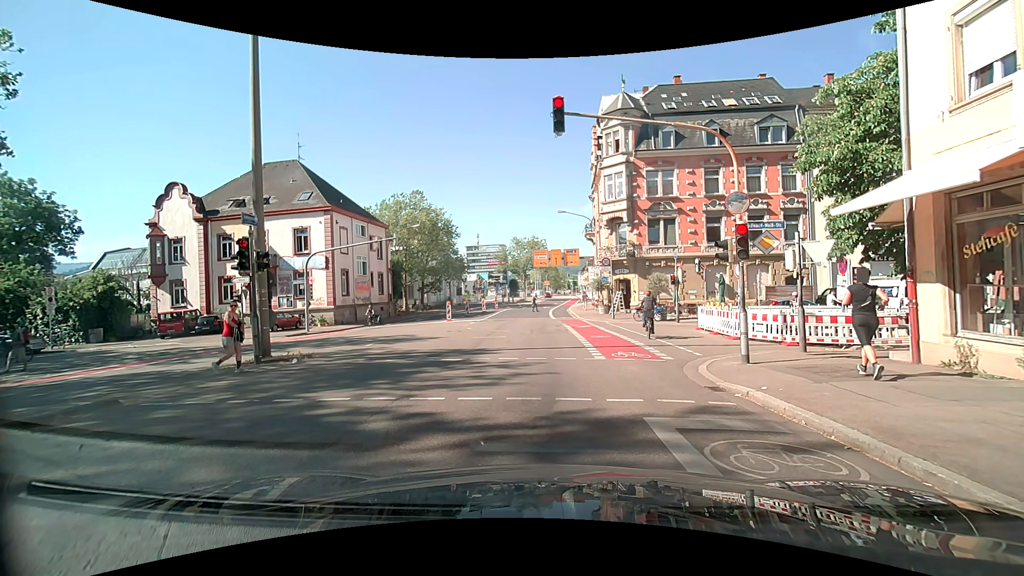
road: secondary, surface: asphalt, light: Day
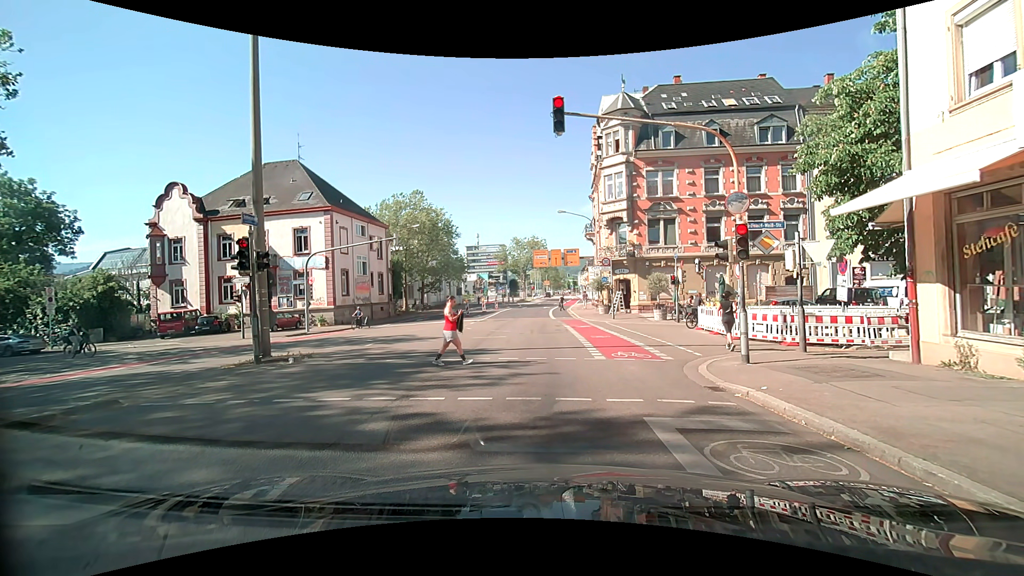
(0.0, 0.0) m; 0°
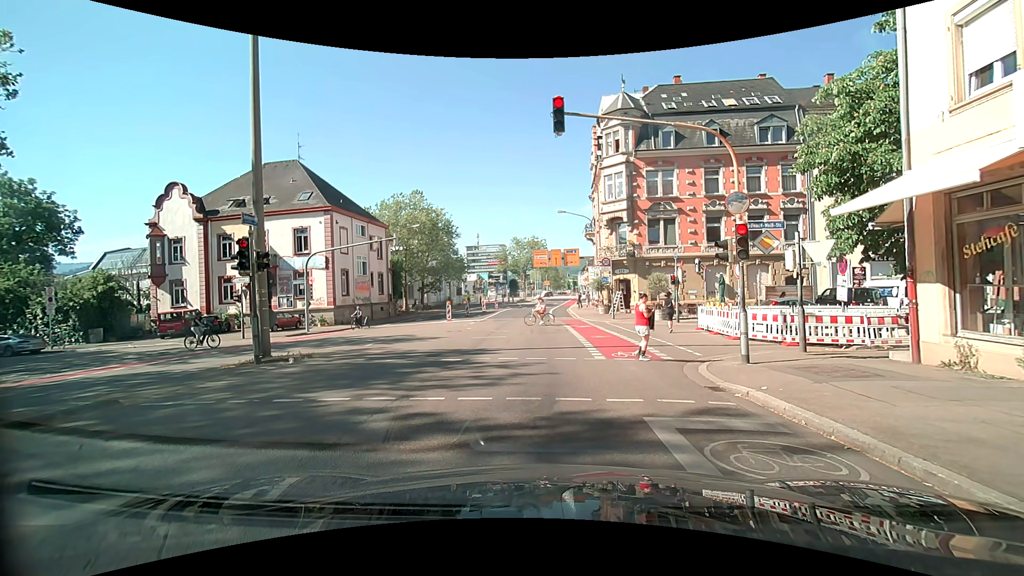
(0.0, 0.0) m; 0°
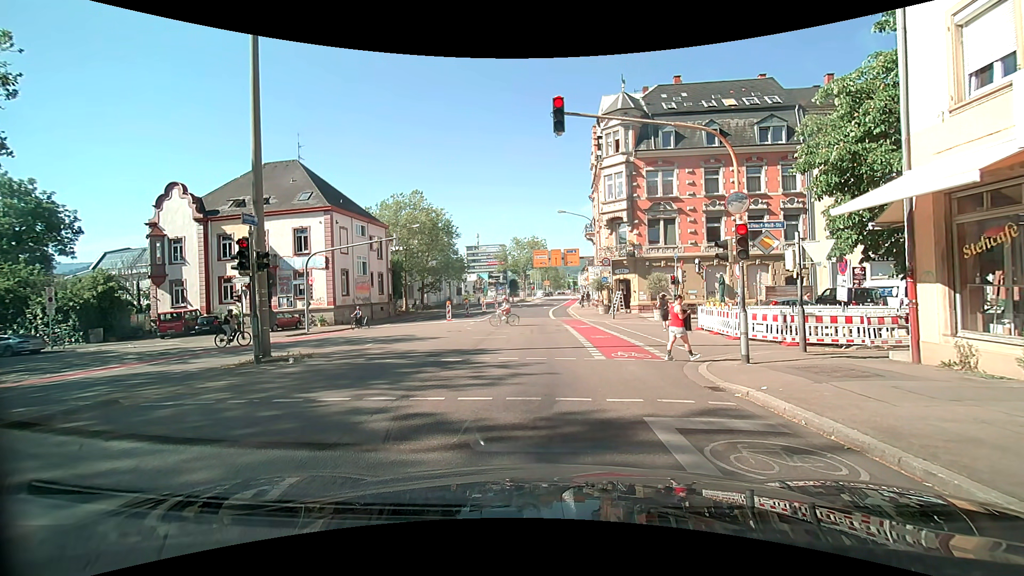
(0.0, 0.0) m; 0°
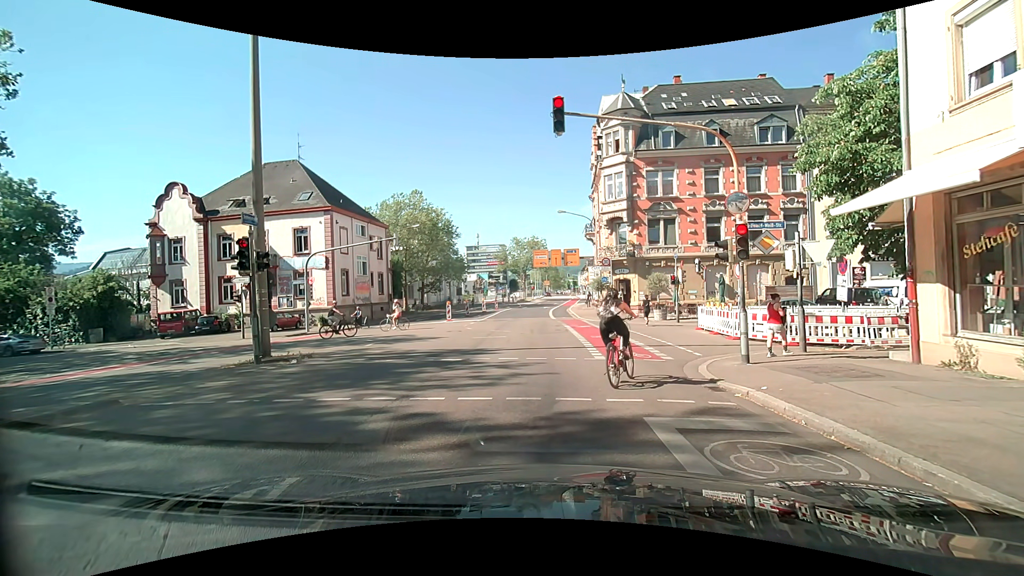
(0.0, 0.0) m; 0°
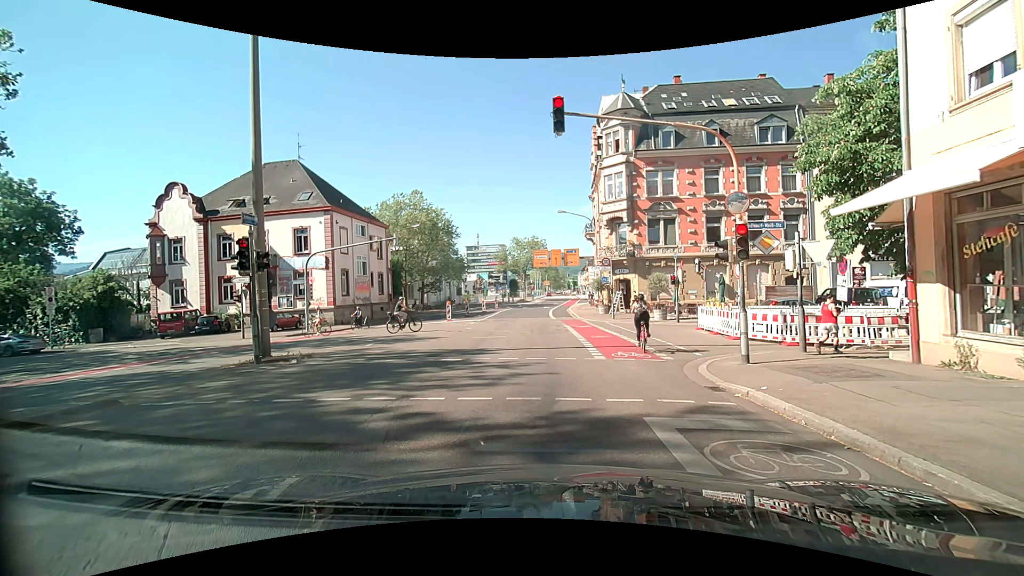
(0.0, 0.0) m; 0°
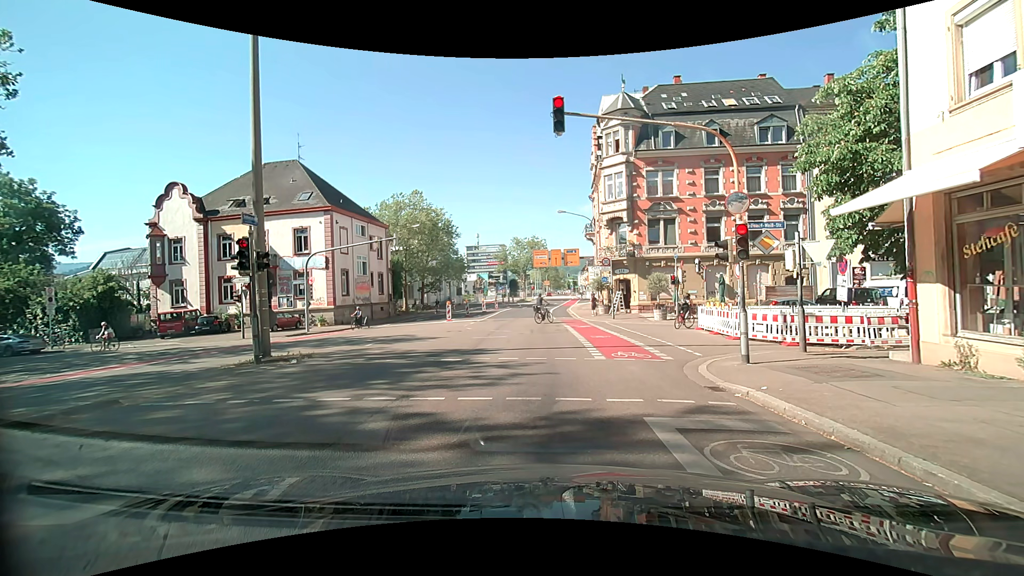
(0.0, 0.0) m; 0°
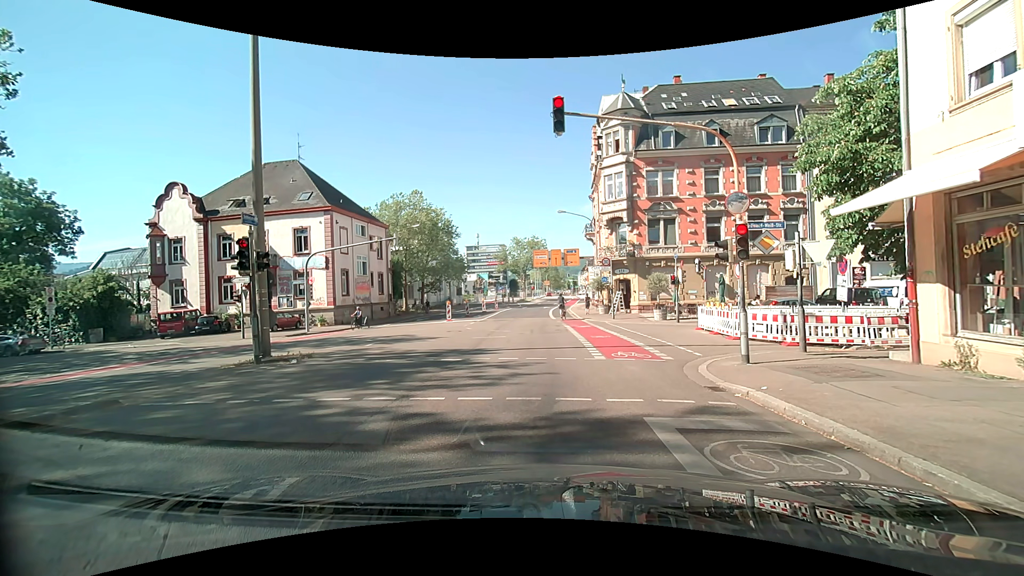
(0.0, 0.0) m; 0°
(0, +10) (0, +20) (0, +30) (0, +40) (0, +50) (0, +60) (+1, +70) (+2, +80) (+5, +90) (+8, +99) m
